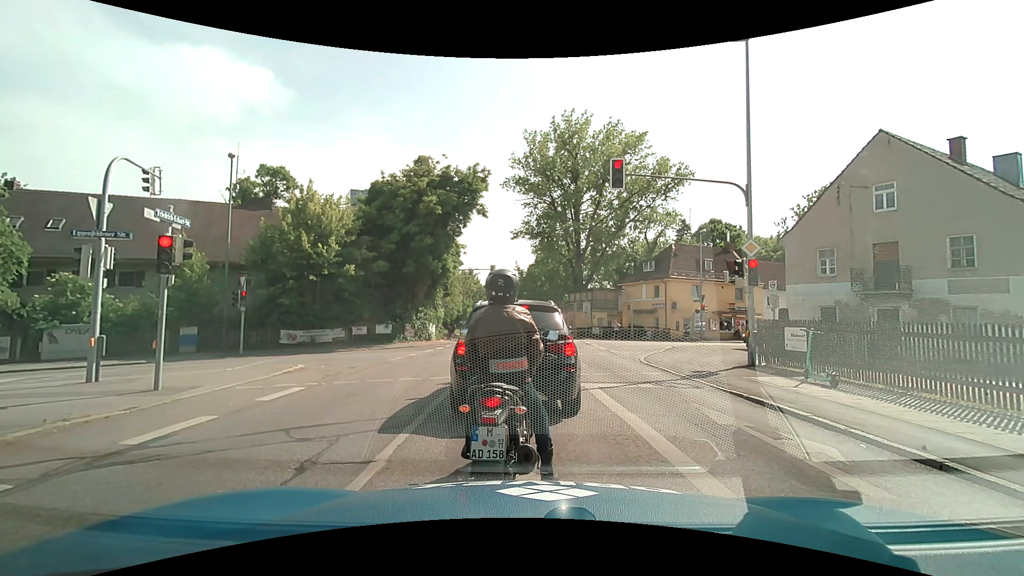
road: secondary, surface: asphalt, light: Day
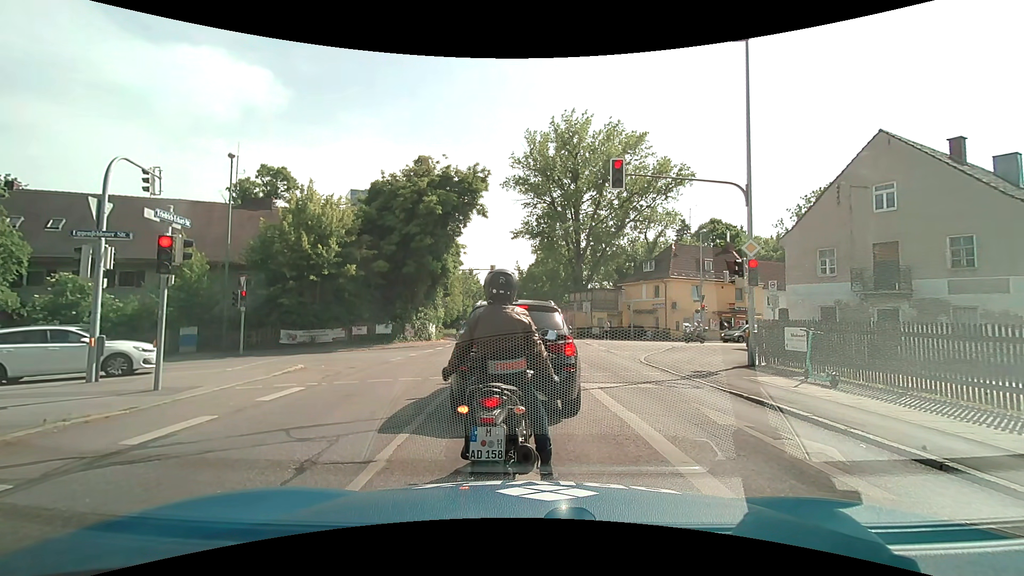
(0.0, 0.0) m; 0°
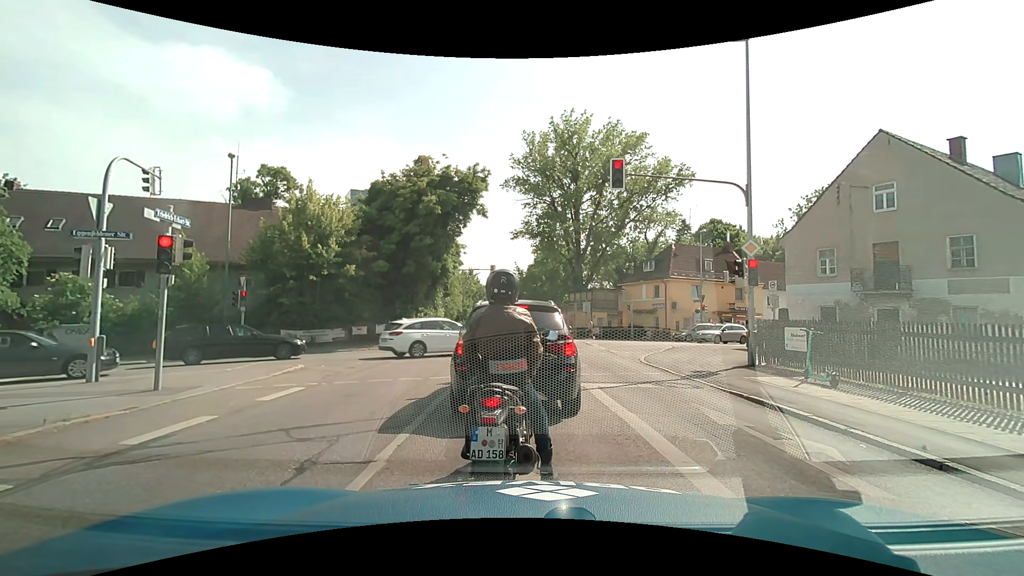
(0.0, 0.0) m; 0°
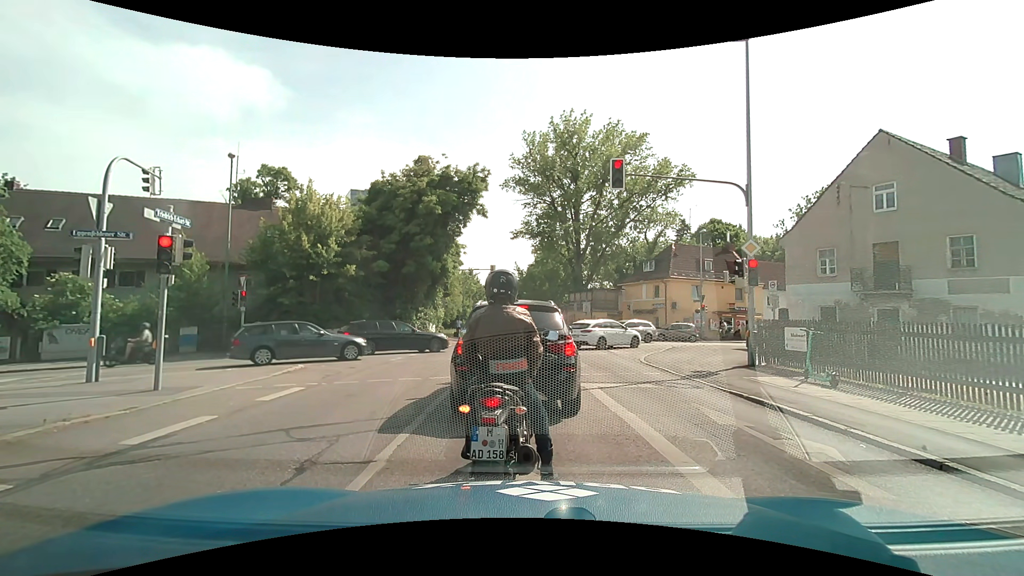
(0.0, 0.0) m; 0°
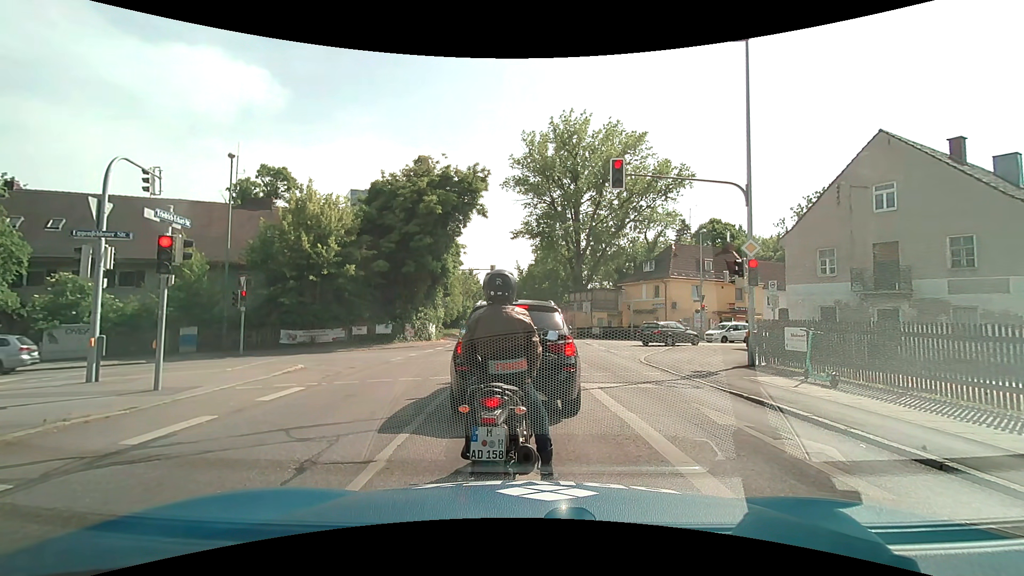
(0.0, 0.0) m; 0°
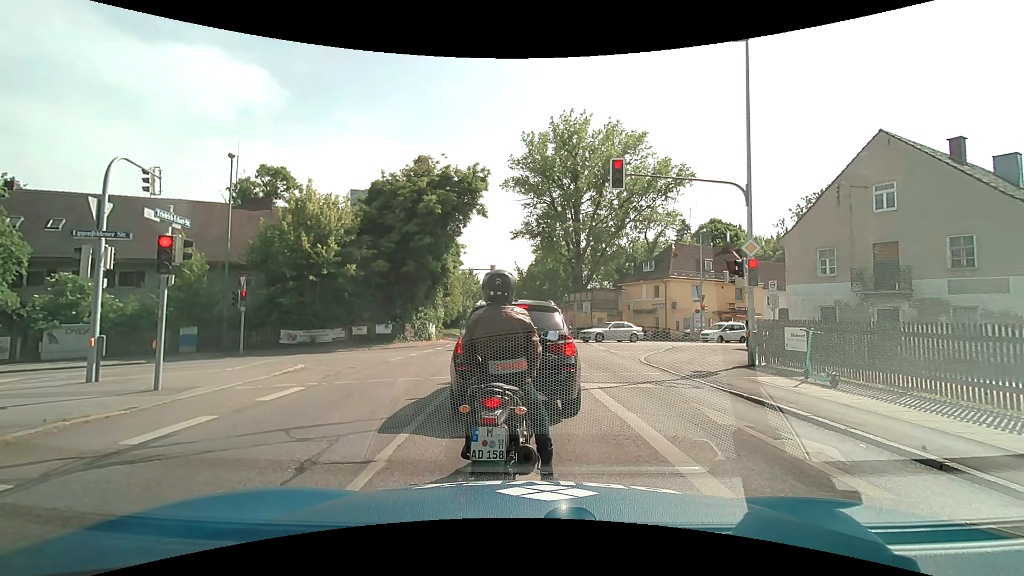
(0.0, 0.0) m; 0°
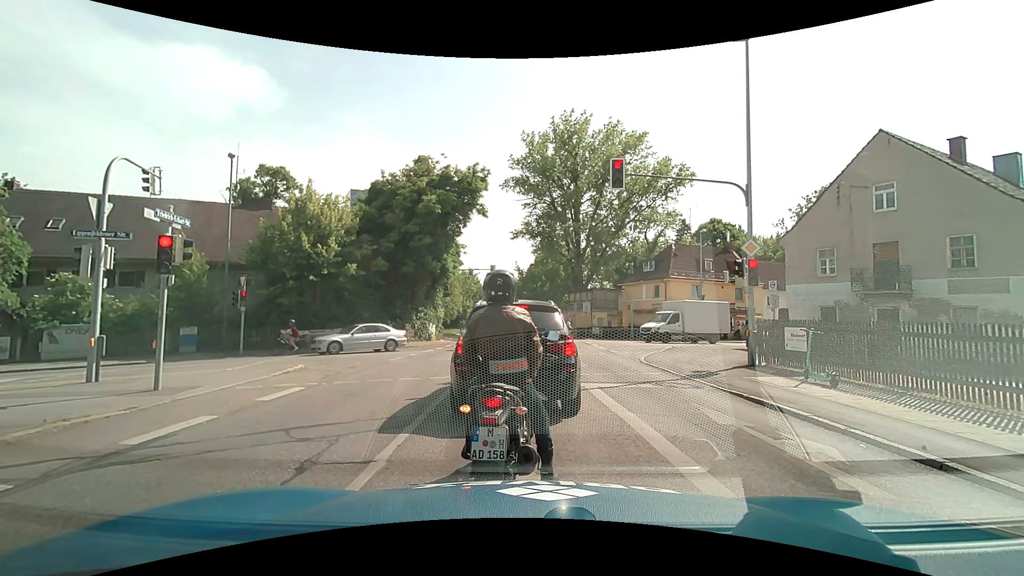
(0.0, 0.0) m; 0°
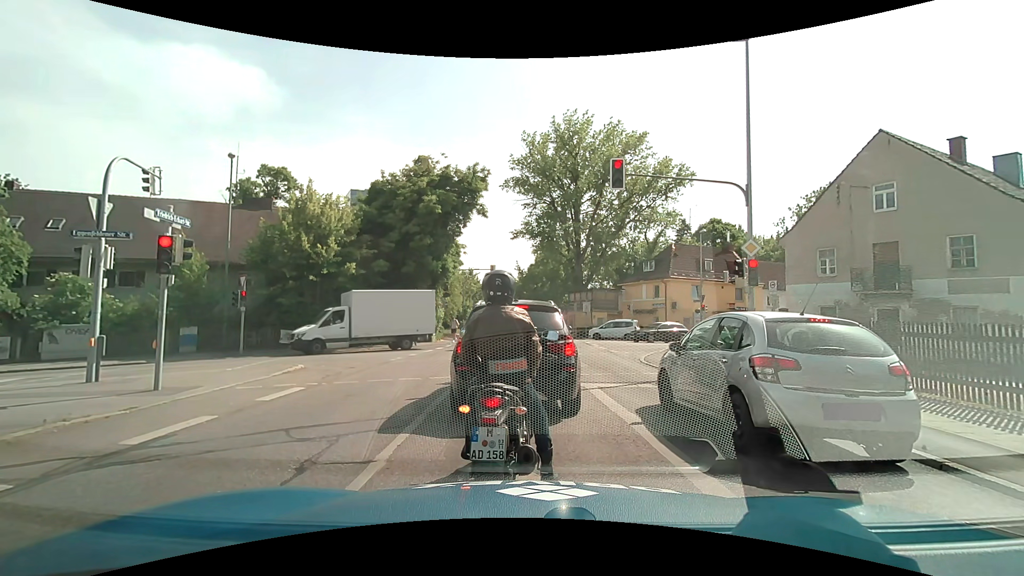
(0.0, 0.0) m; 0°
